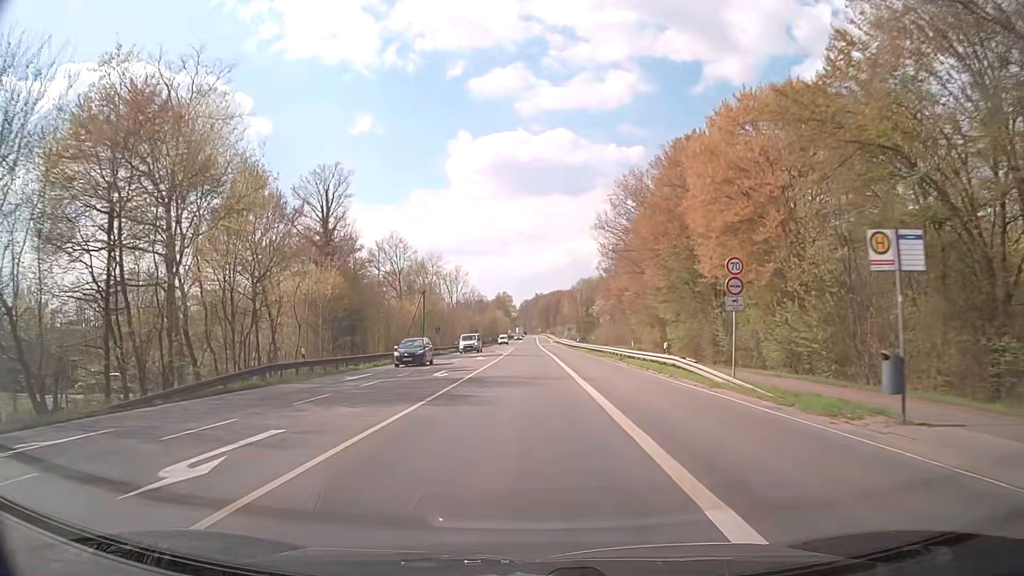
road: secondary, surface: asphalt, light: Day
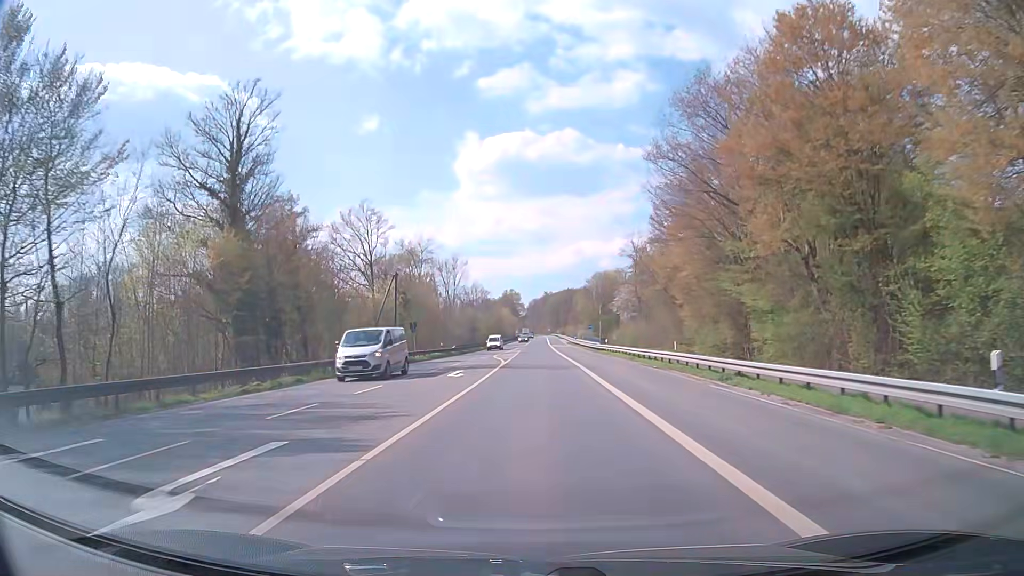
(-0.4, +21.3) m; -1°
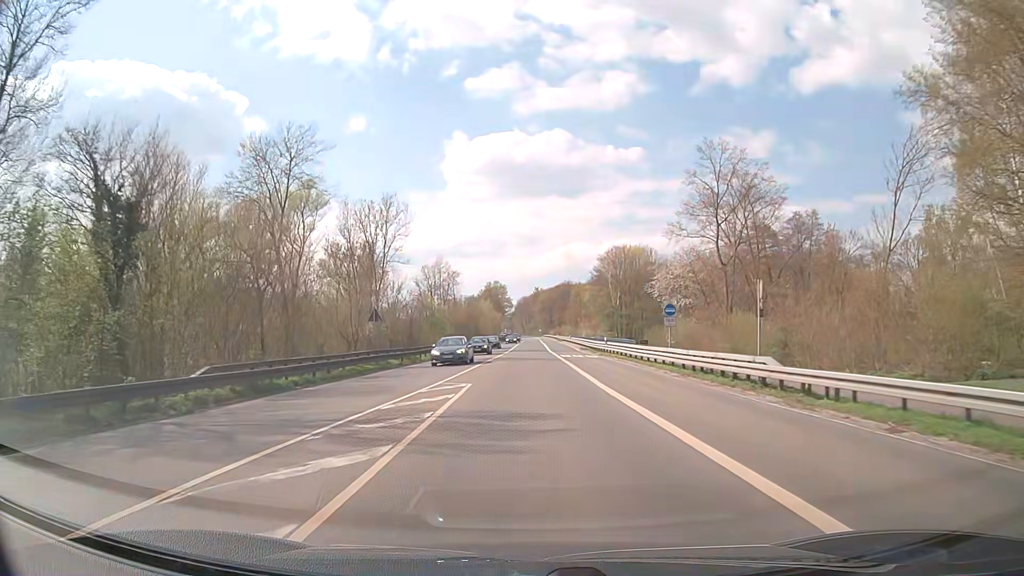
(+0.5, +53.2) m; +1°
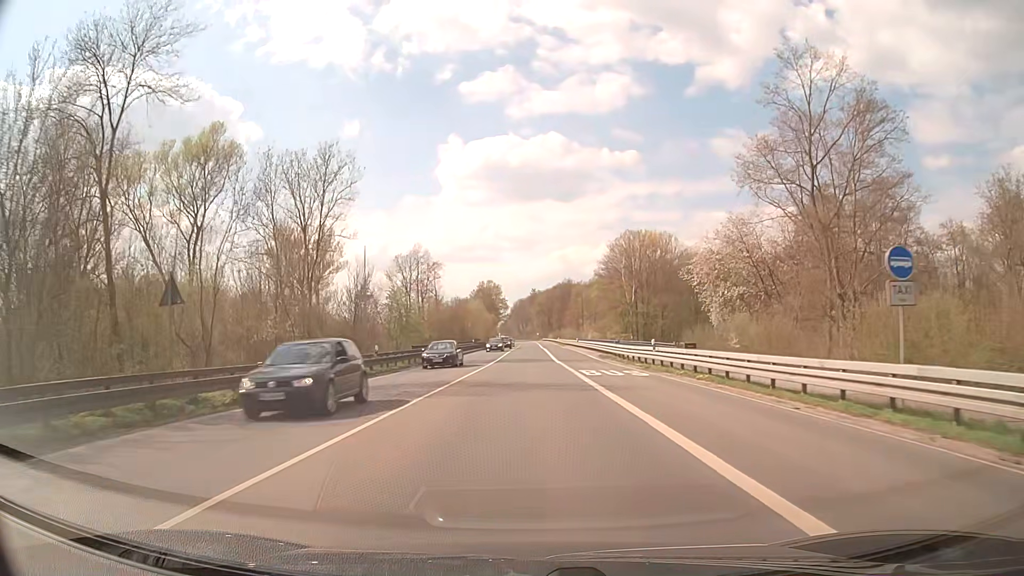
(+0.1, +21.3) m; 0°
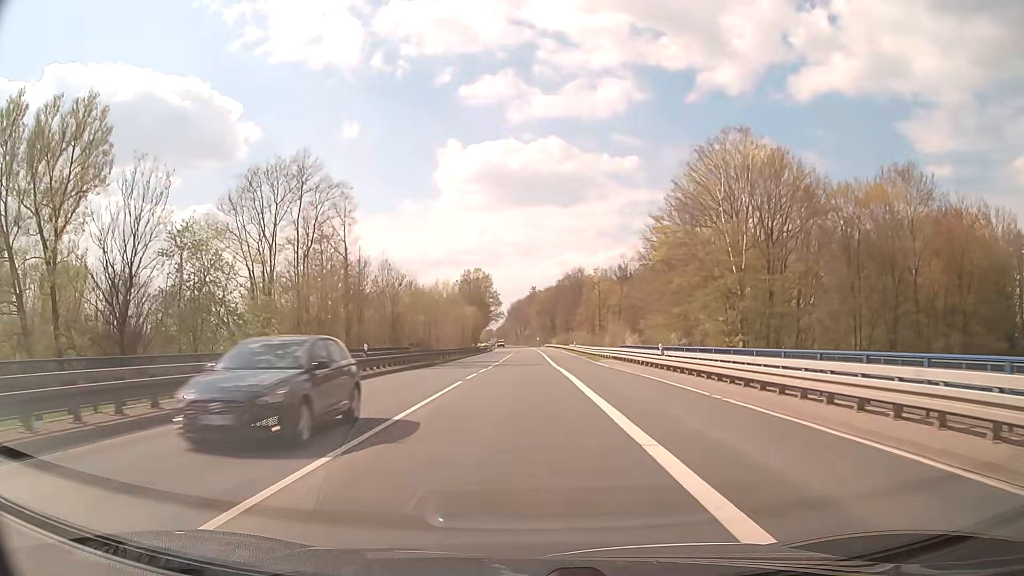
(+0.1, +53.0) m; 0°
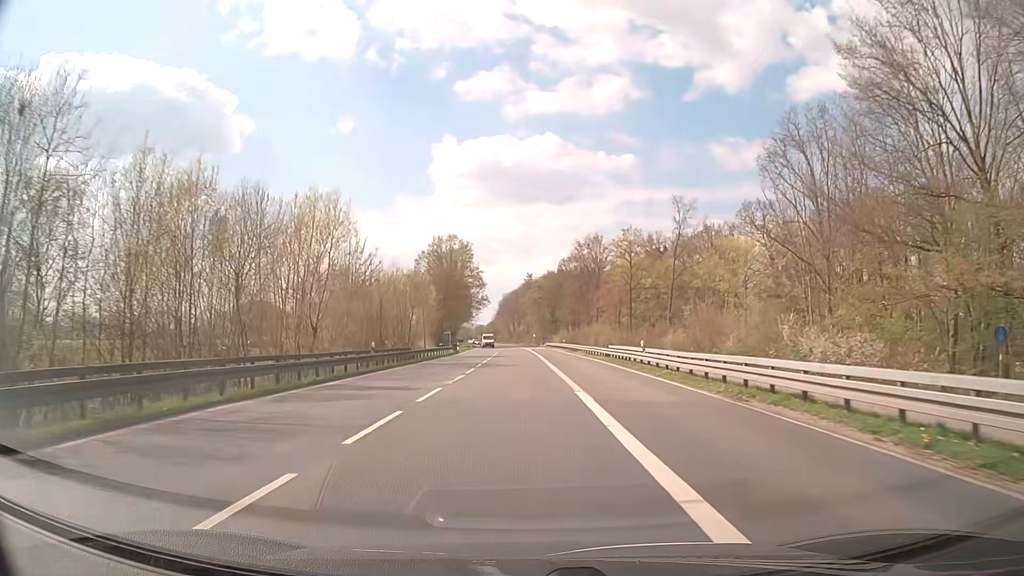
(+0.3, +53.0) m; +1°
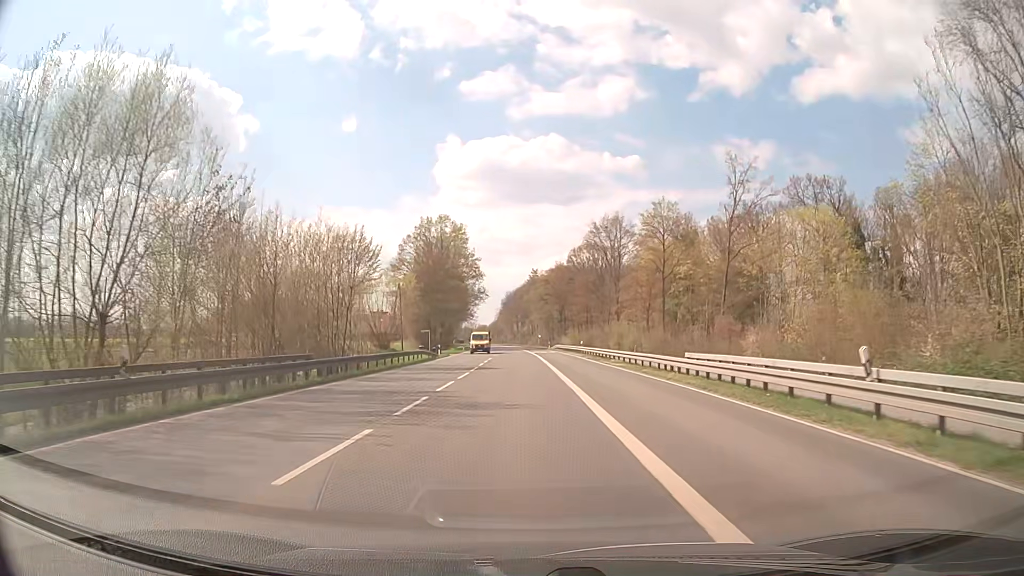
(-0.2, +21.2) m; -1°
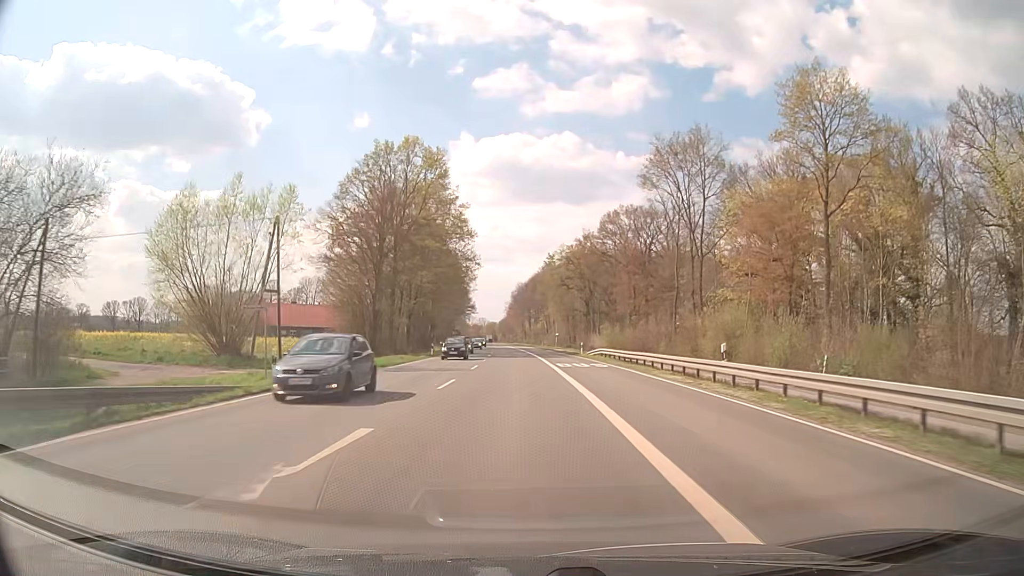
(-0.3, +42.6) m; -1°
(0, +10) (0, +20) (0, +30) (0, +40) (-1, +50) (-1, +60) (-1, +70) (-2, +80) (-3, +90) (-3, +100) m
